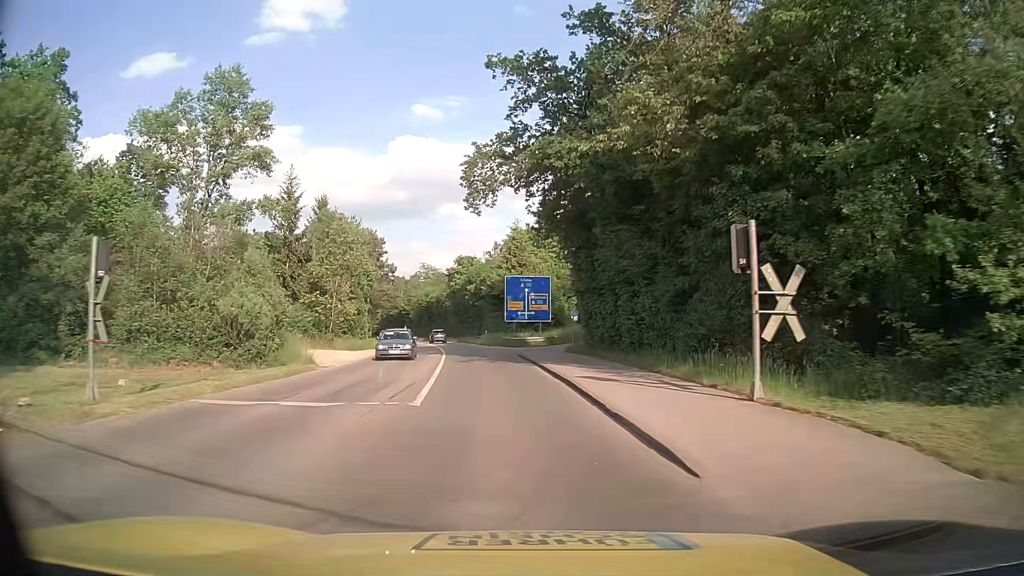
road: tertiary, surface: asphalt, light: Day
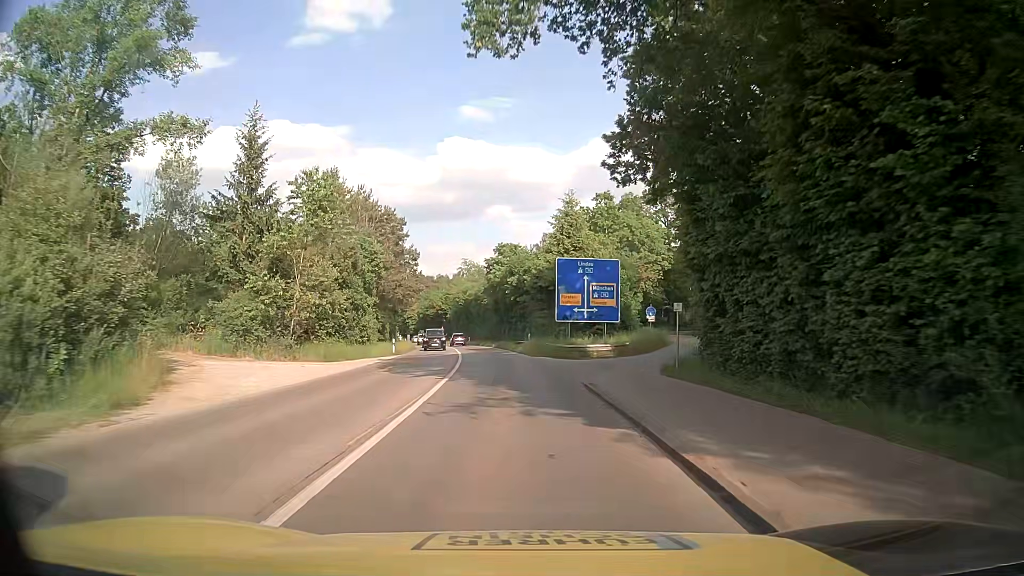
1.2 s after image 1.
(-0.4, +15.9) m; -4°
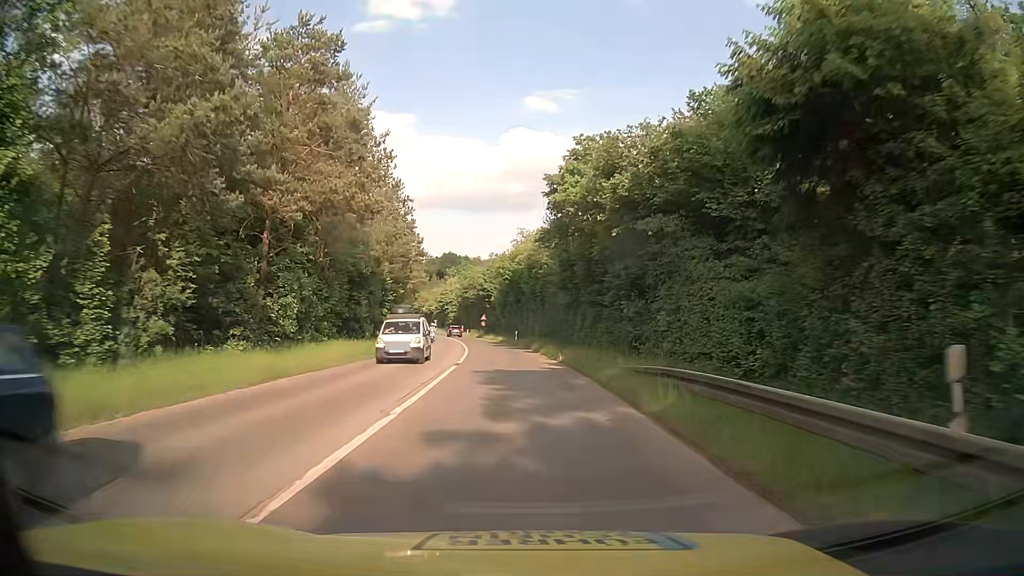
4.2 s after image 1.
(-2.2, +41.2) m; -6°
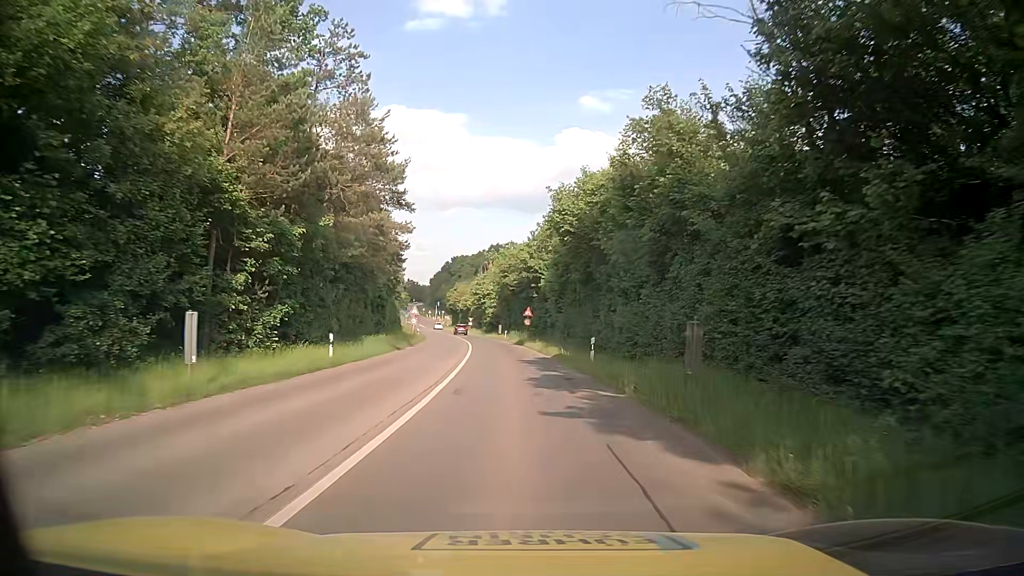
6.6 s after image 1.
(-1.2, +33.9) m; -4°
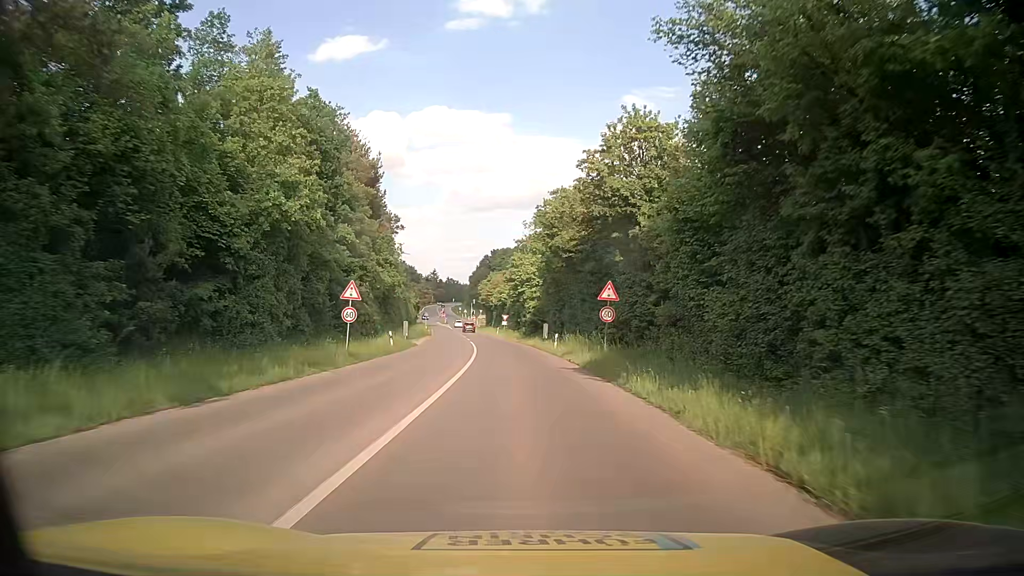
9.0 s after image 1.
(-1.3, +34.0) m; -4°
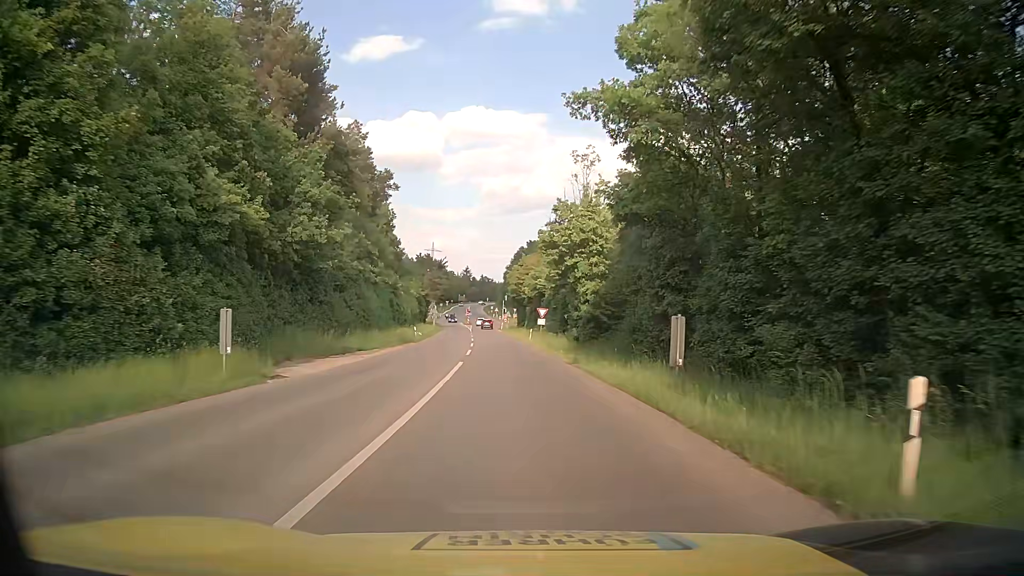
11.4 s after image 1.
(-0.8, +33.1) m; -3°
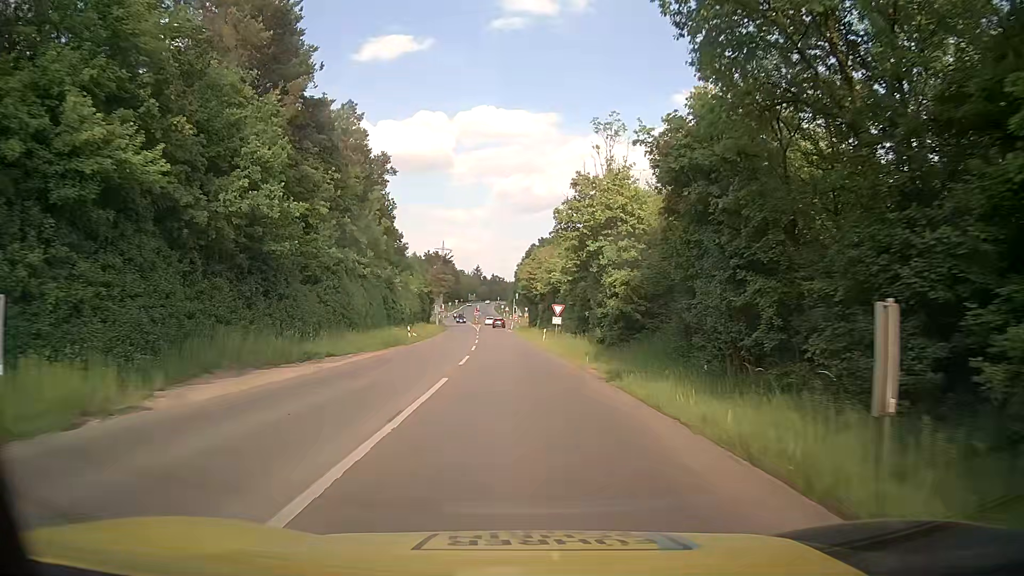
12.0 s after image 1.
(-0.1, +8.0) m; -1°
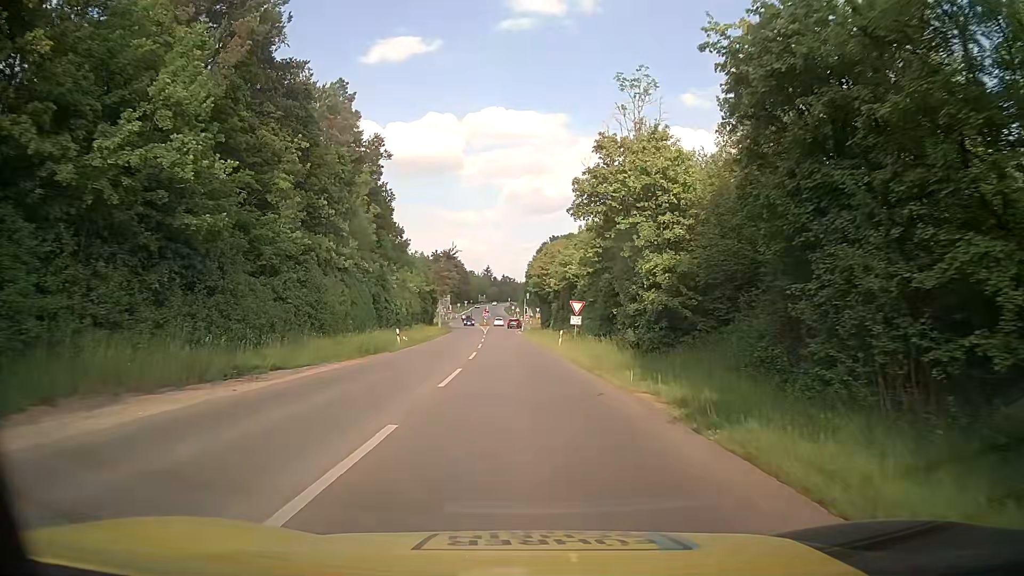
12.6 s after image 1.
(0.0, +7.9) m; -1°
(0, +10) (0, +20) (0, +30) (-1, +40) (-1, +50) (-2, +60) (-2, +70) (-3, +80) (-3, +90) (-3, +100) m
